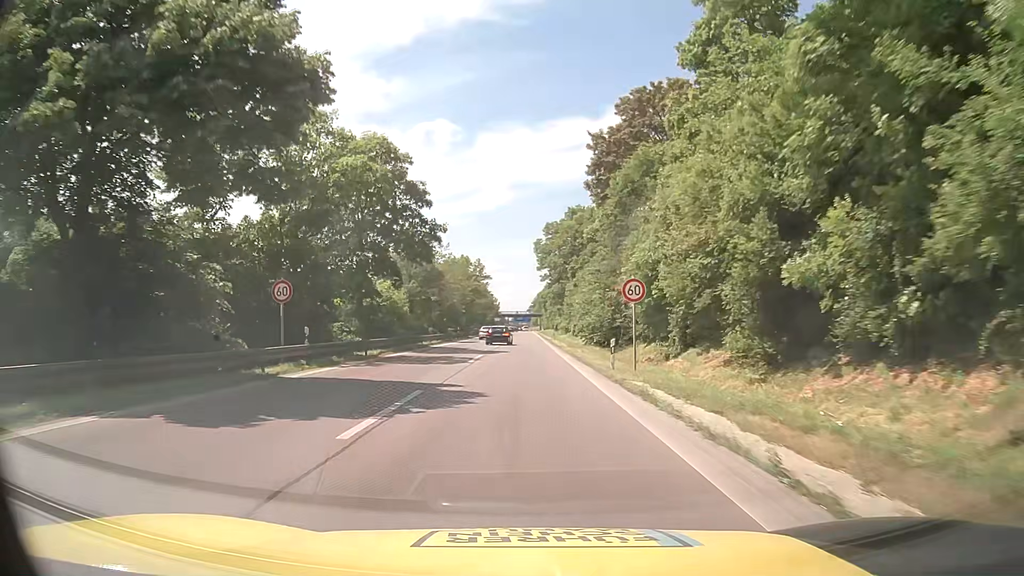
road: motorway_link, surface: asphalt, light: Day
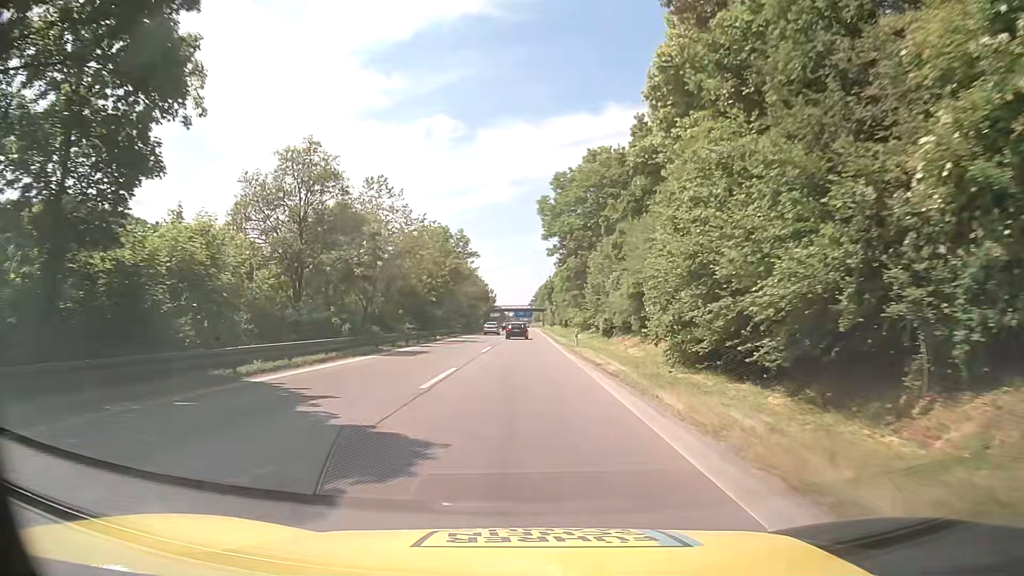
(0.0, +30.2) m; 0°
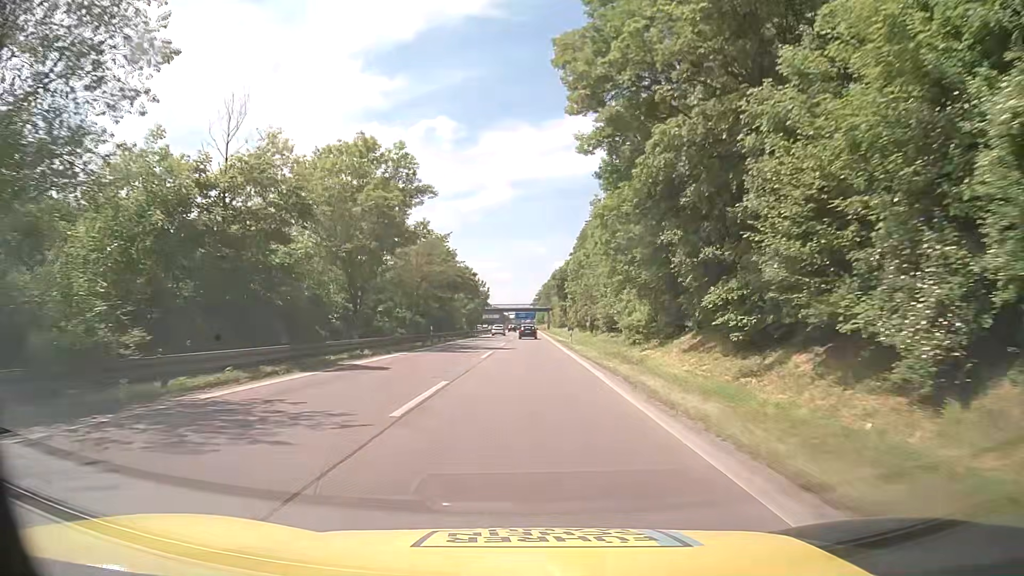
(-0.3, +40.1) m; -1°
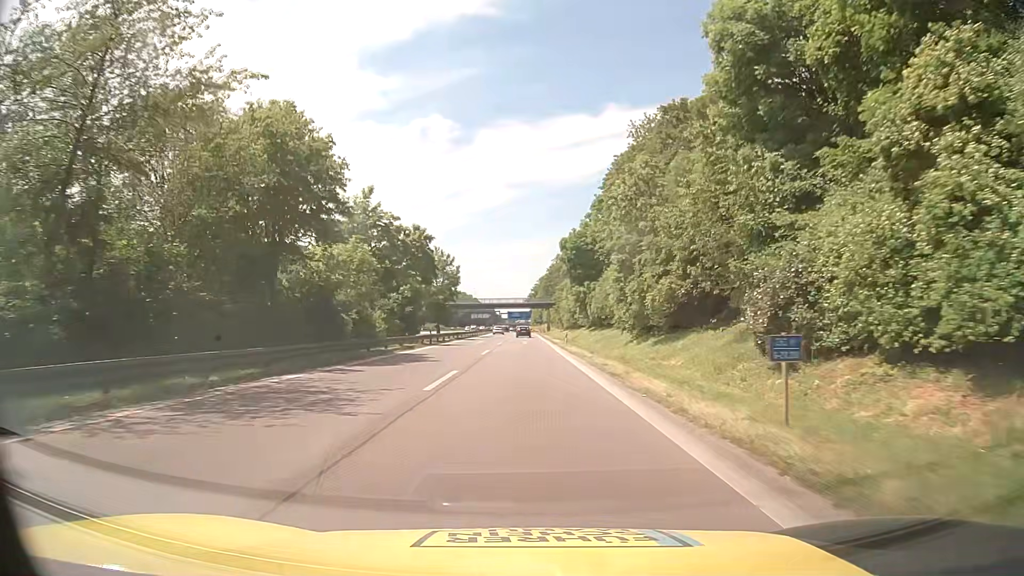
(+0.3, +50.3) m; +1°
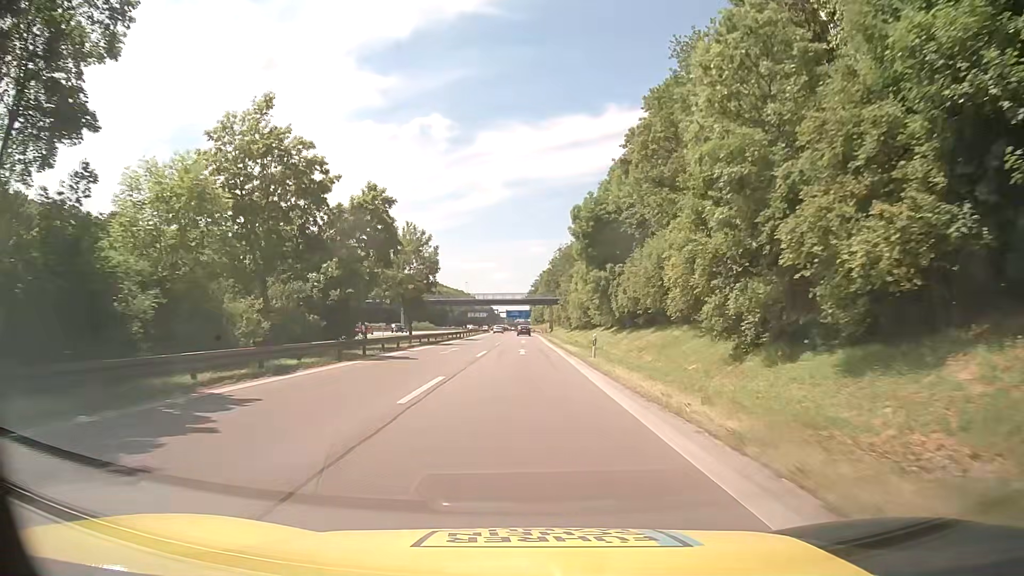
(0.0, +20.6) m; 0°
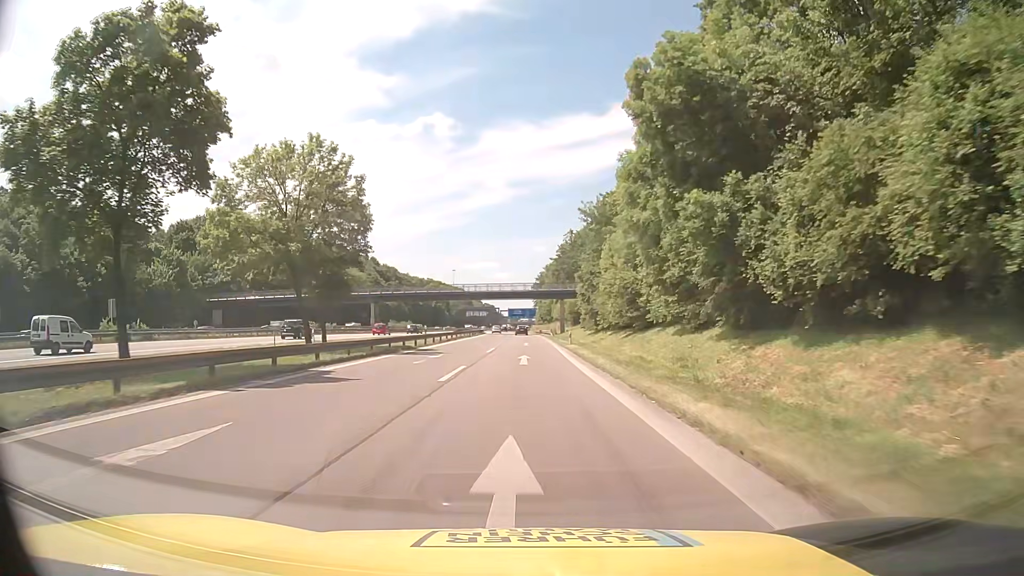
(-0.1, +31.5) m; -1°
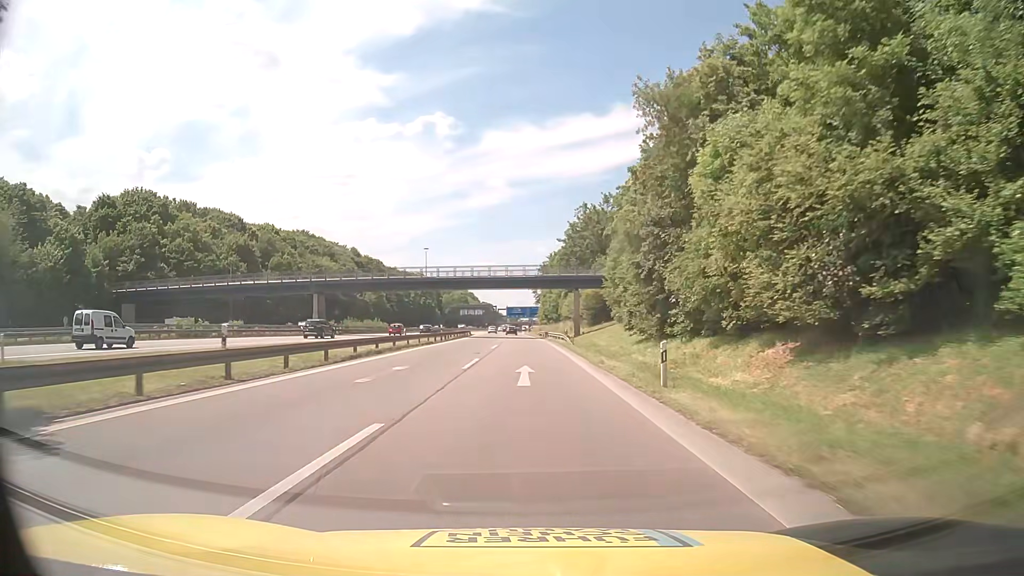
(-0.1, +31.6) m; 0°
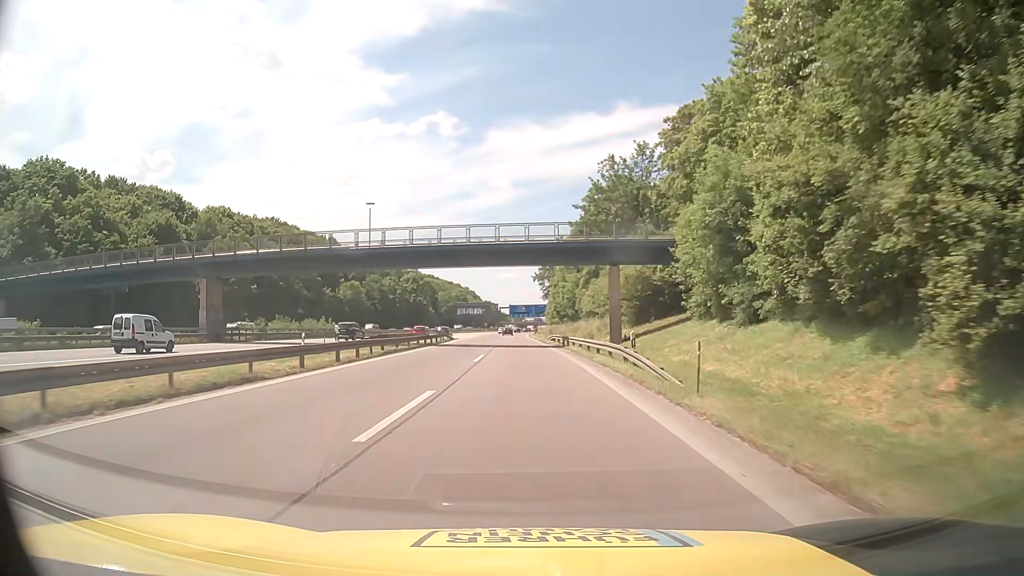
(+0.1, +31.4) m; 0°
(0, +10) (0, +20) (0, +30) (0, +40) (-1, +50) (-1, +60) (-1, +70) (-1, +80) (-2, +90) (-2, +100) m
